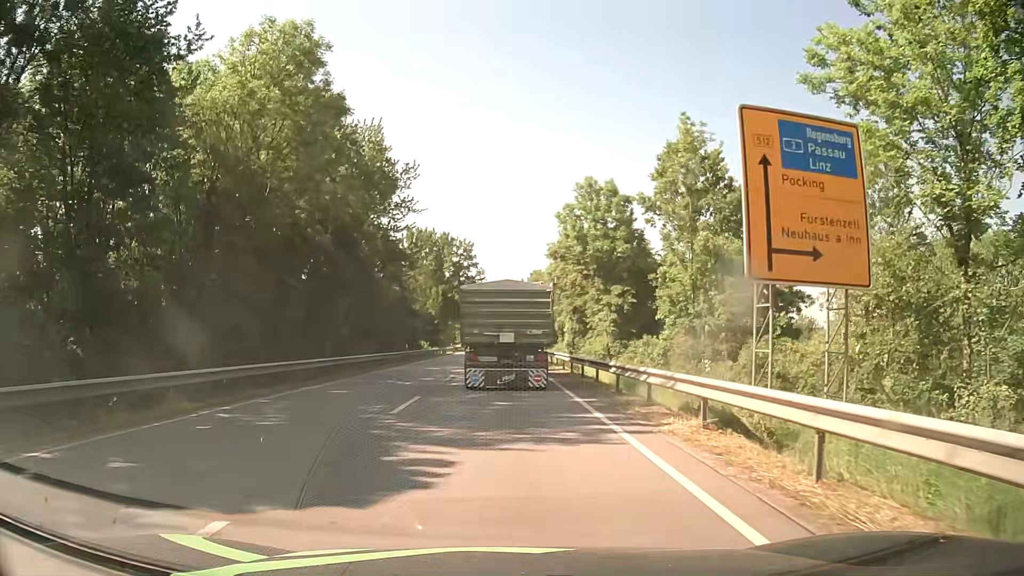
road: primary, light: Day
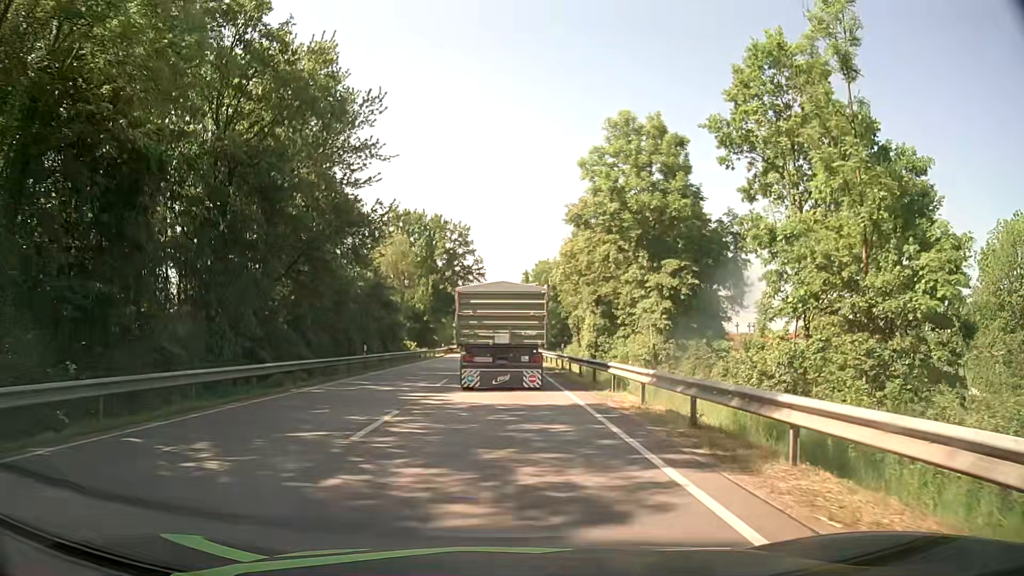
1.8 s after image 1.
(-0.2, +15.5) m; 0°
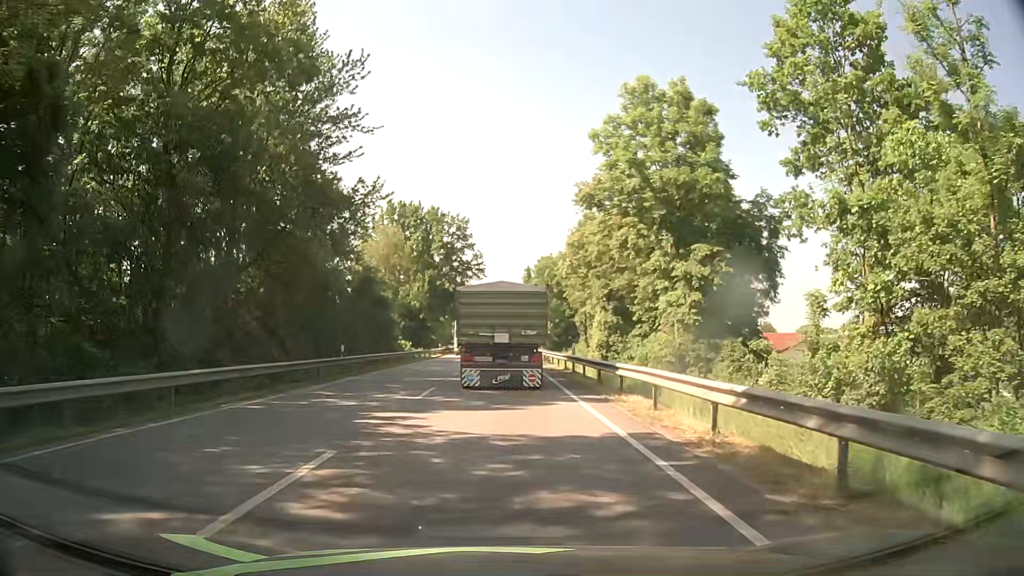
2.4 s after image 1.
(0.0, +5.1) m; -1°
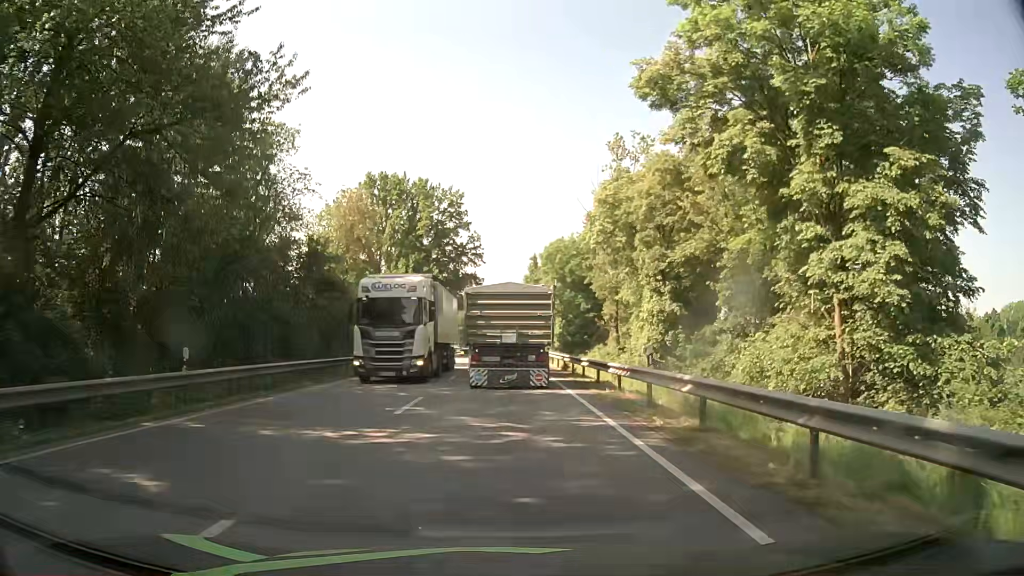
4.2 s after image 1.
(0.0, +15.4) m; 0°
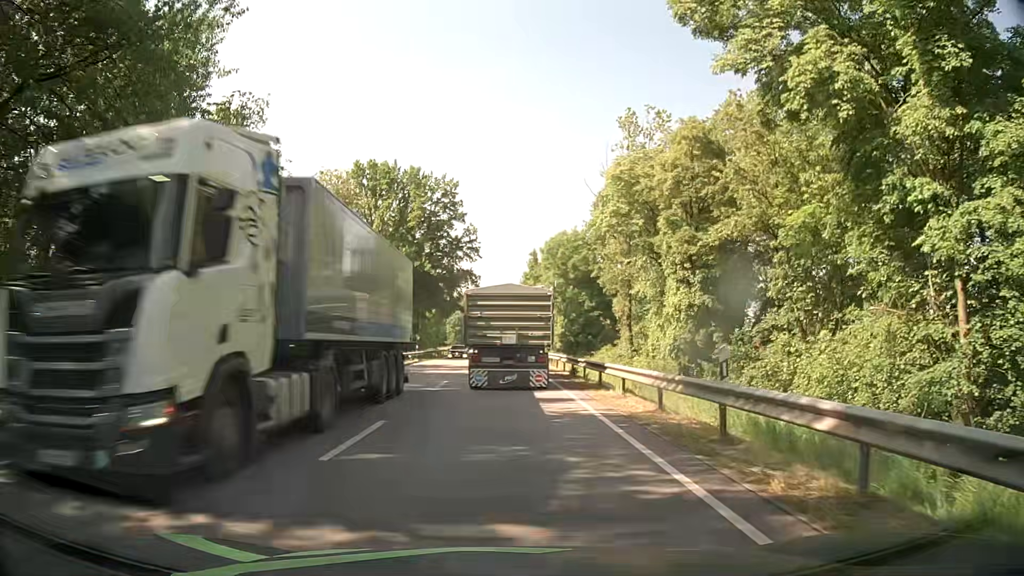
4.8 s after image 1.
(0.0, +5.1) m; +1°
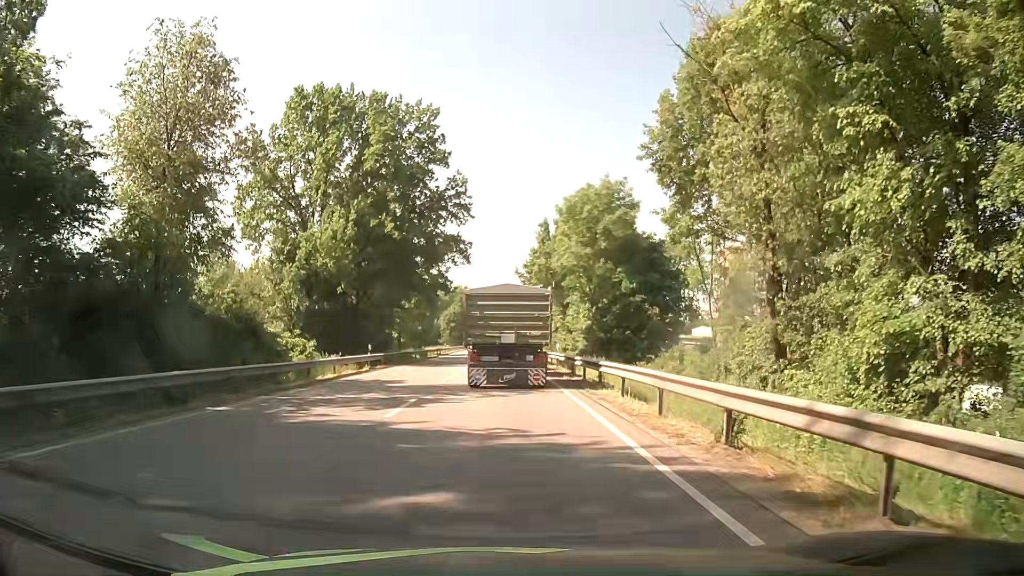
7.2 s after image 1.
(-0.1, +20.7) m; -1°
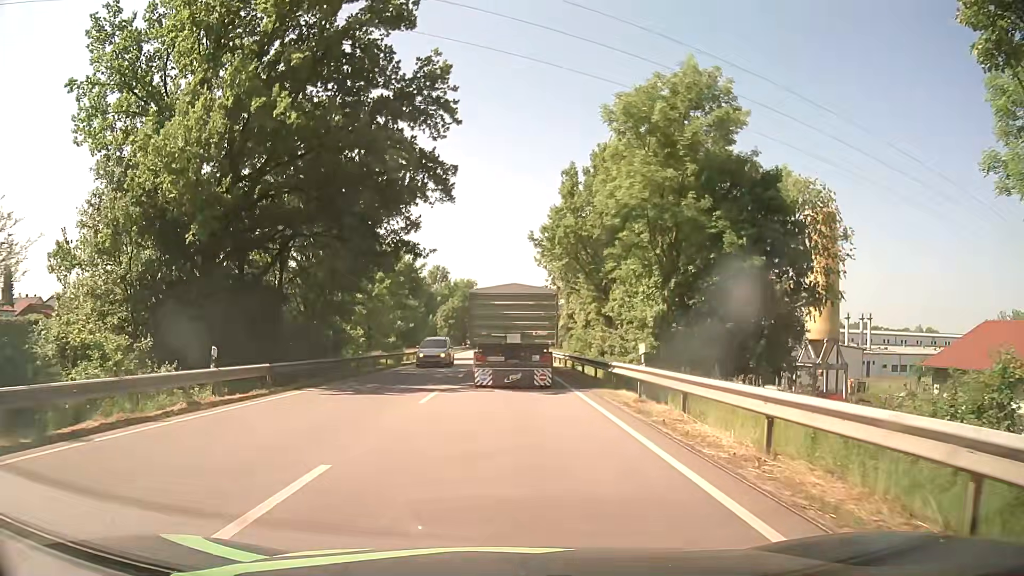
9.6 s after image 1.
(-0.2, +21.1) m; 0°
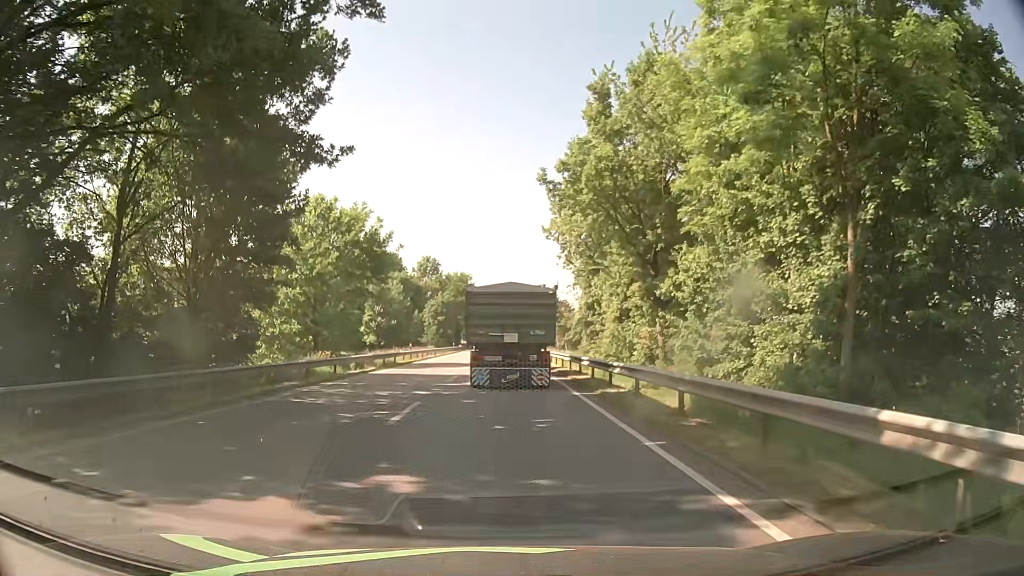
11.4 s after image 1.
(0.0, +15.9) m; 0°
(0, +10) (0, +20) (0, +30) (0, +40) (0, +50) (0, +60) (0, +70) (0, +80) (0, +90) (0, +100) m
